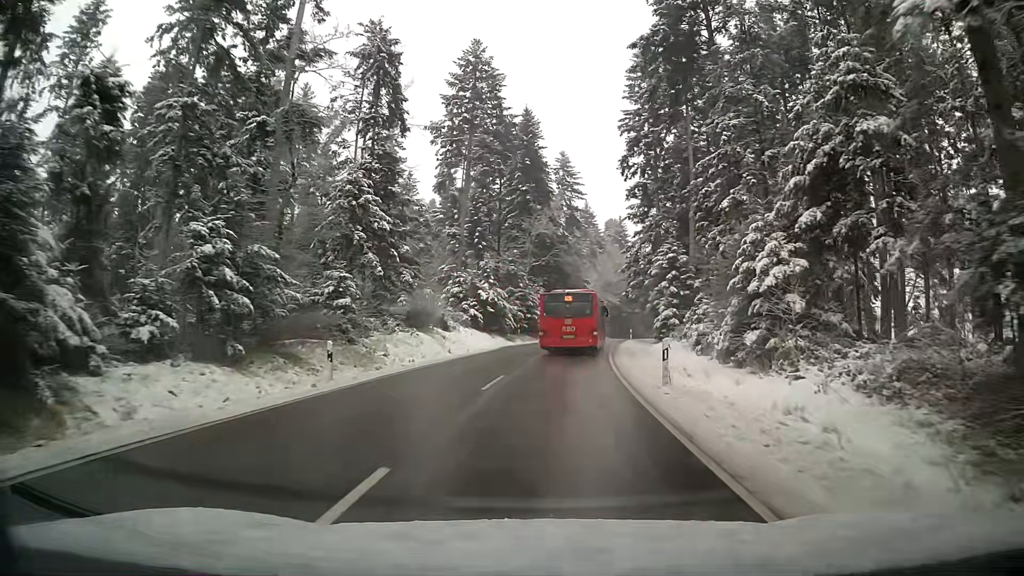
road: tertiary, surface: asphalt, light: Day
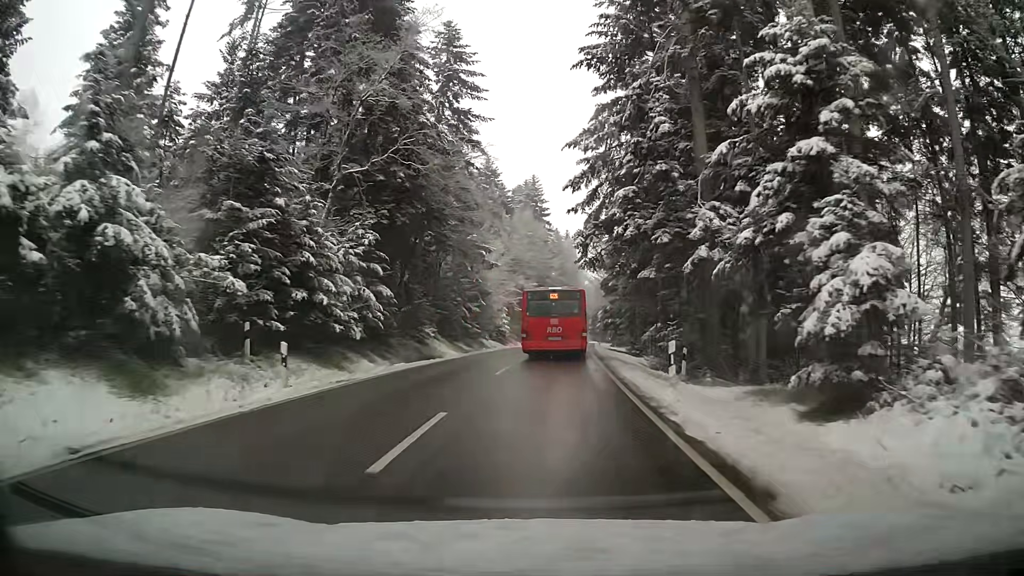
(+3.3, +43.6) m; +8°
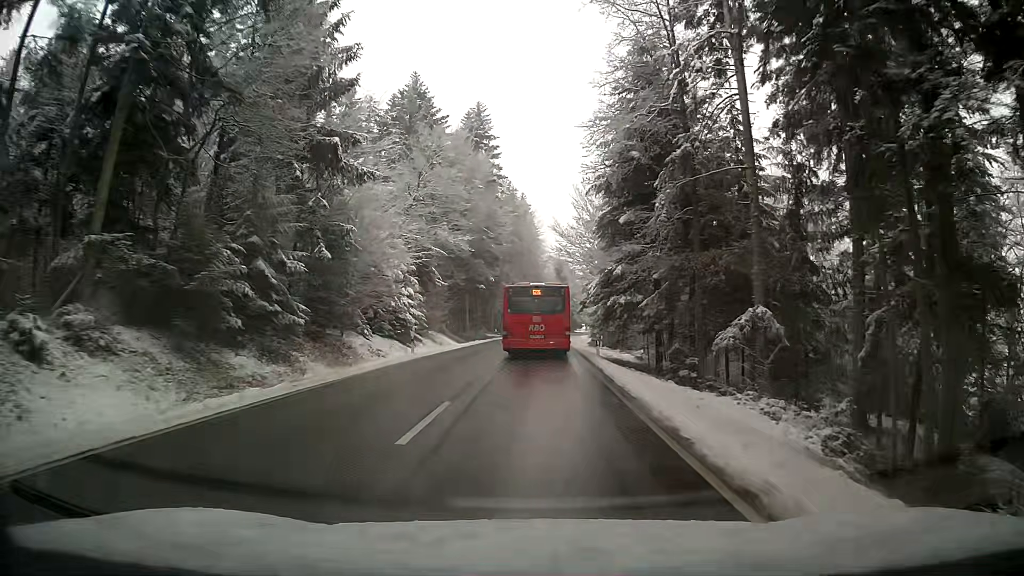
(+1.1, +34.4) m; +4°
